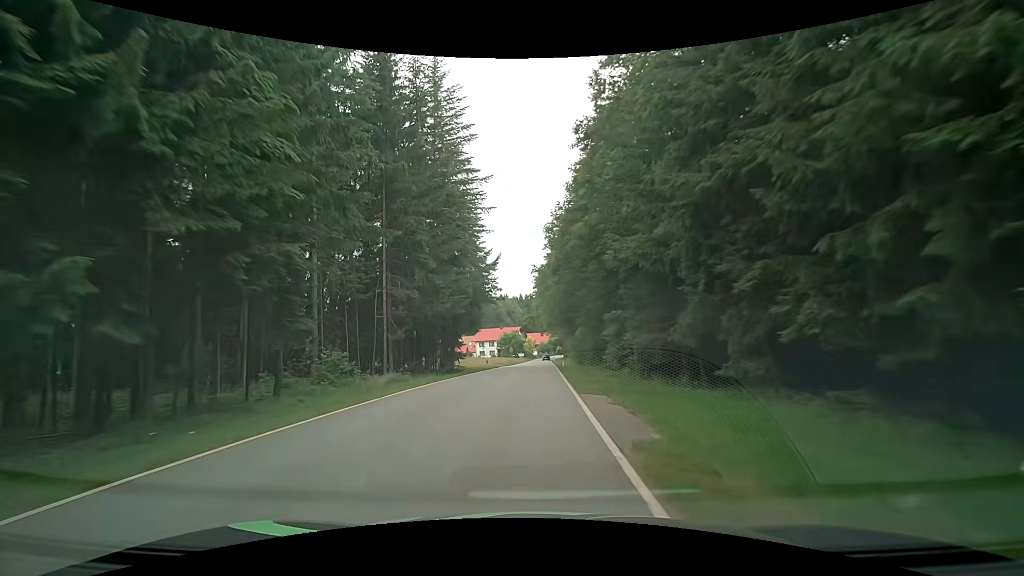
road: tertiary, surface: asphalt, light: Day
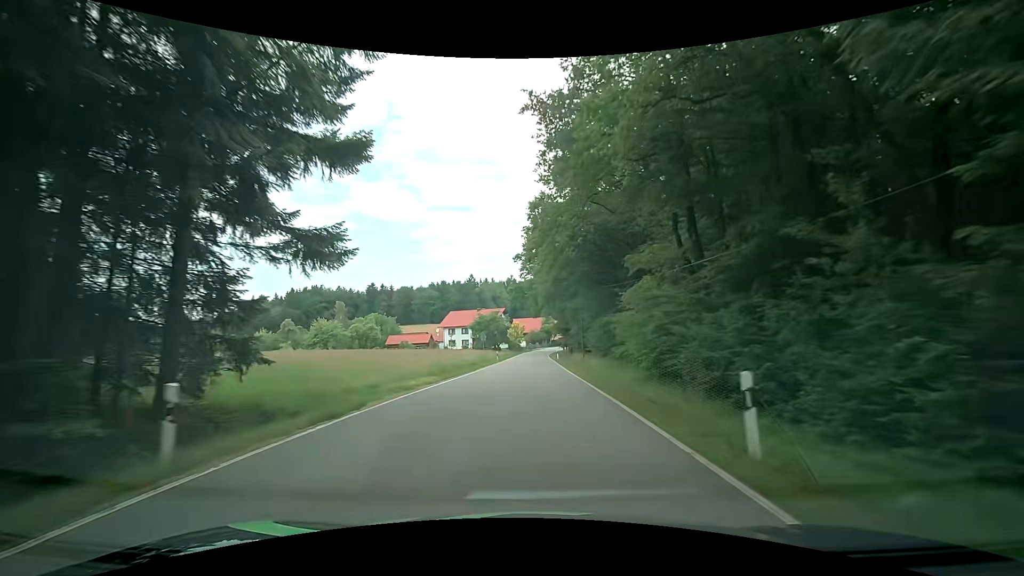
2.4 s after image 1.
(-0.2, +41.4) m; +1°
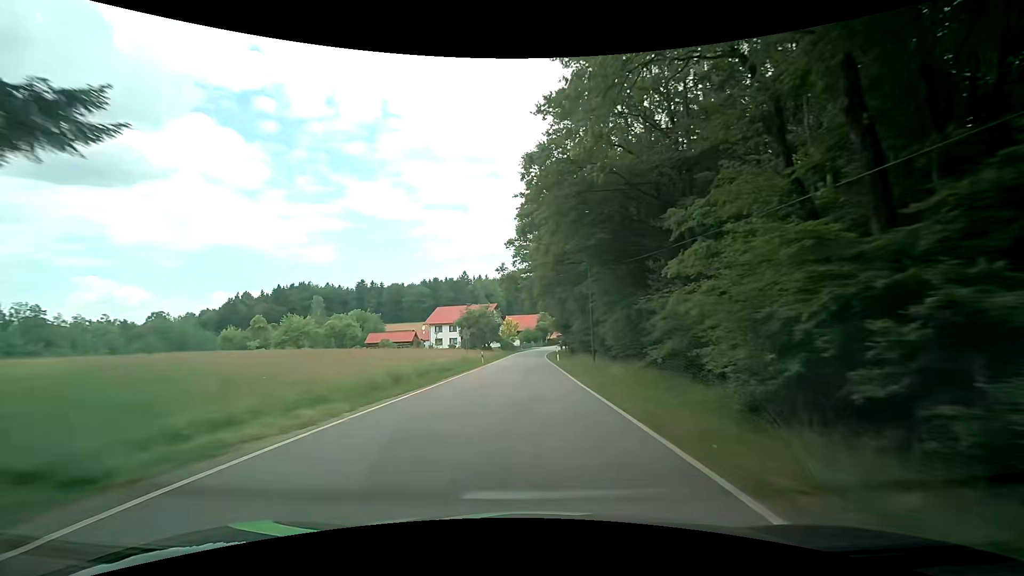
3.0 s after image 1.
(0.0, +10.5) m; 0°
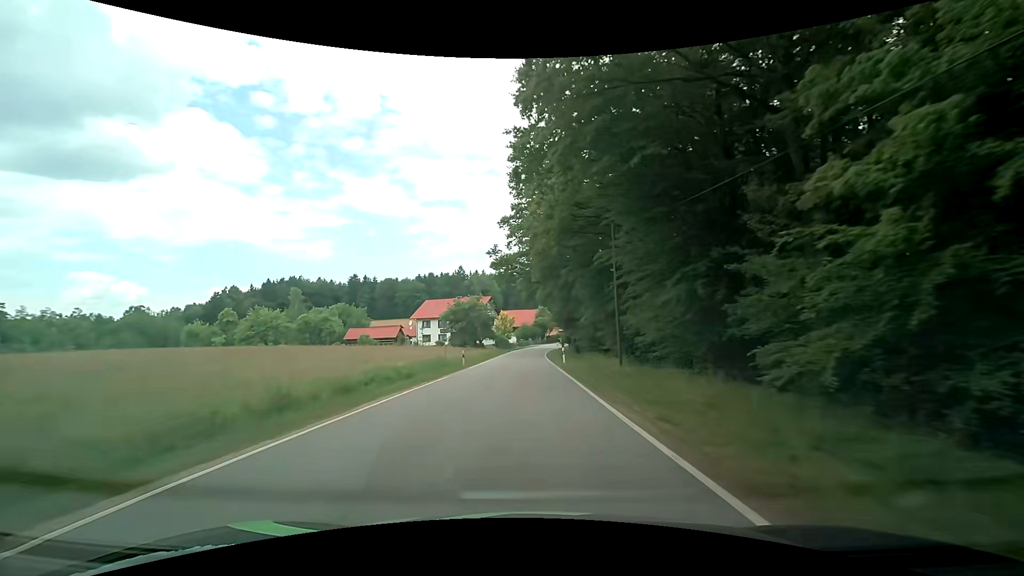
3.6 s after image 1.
(0.0, +10.5) m; 0°
